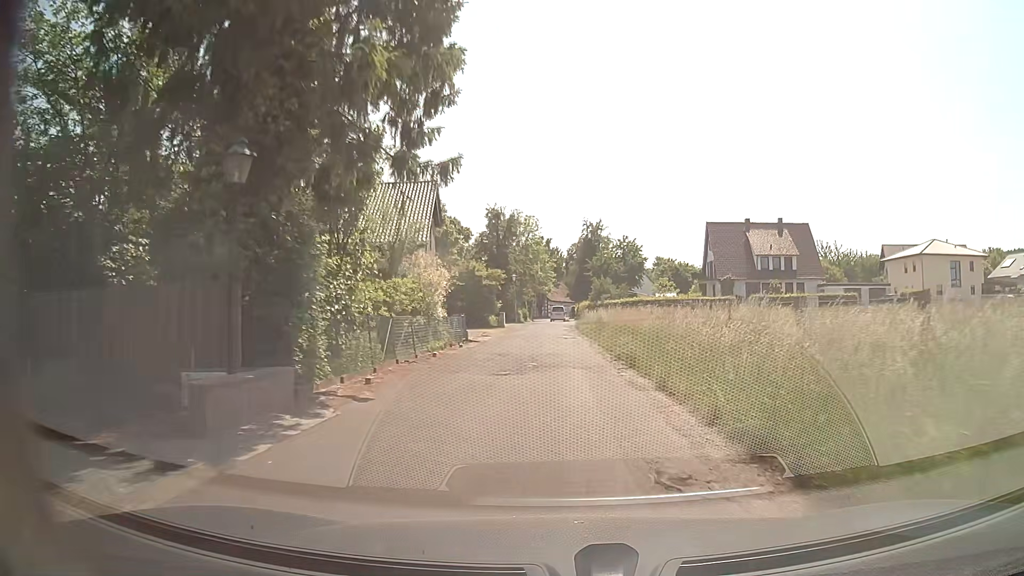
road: residential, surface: asphalt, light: Day
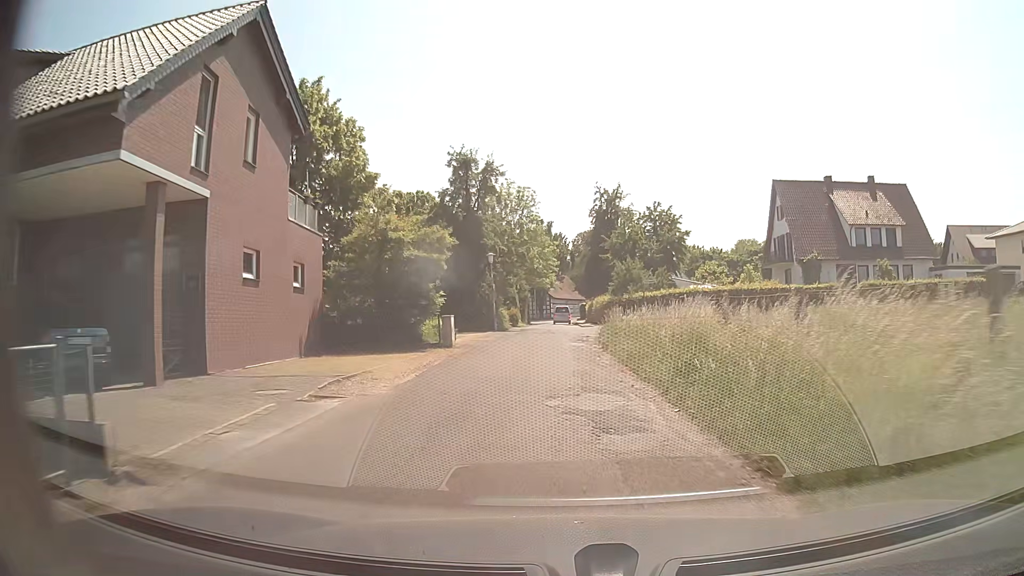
(0.0, +24.6) m; -1°
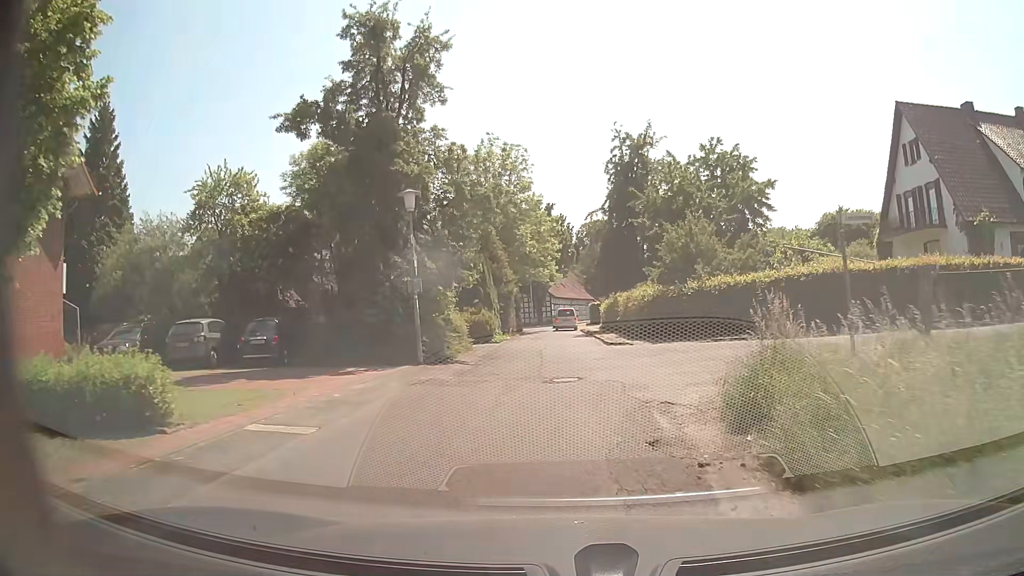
(0.0, +21.8) m; -1°
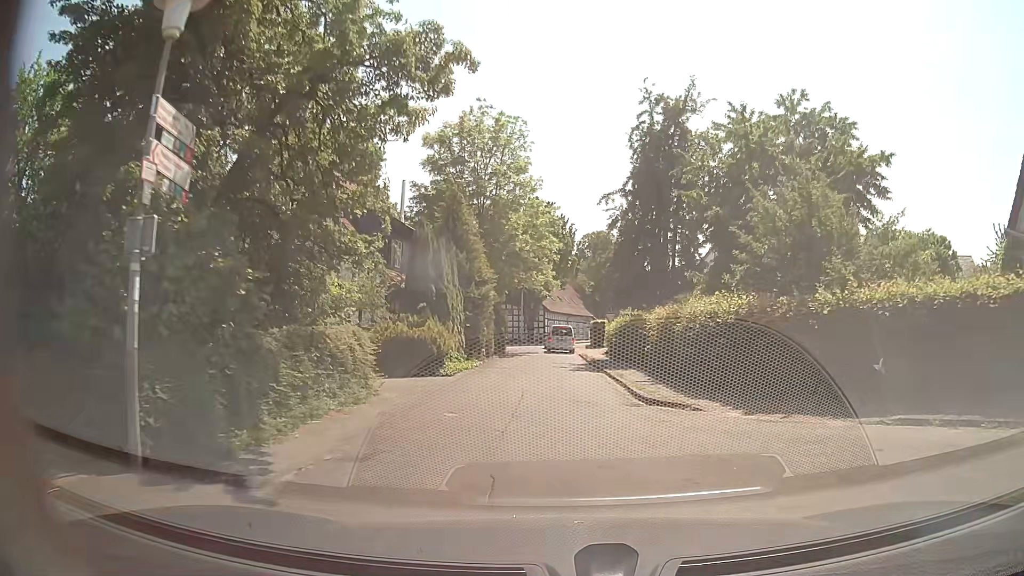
(+0.2, +12.2) m; 0°
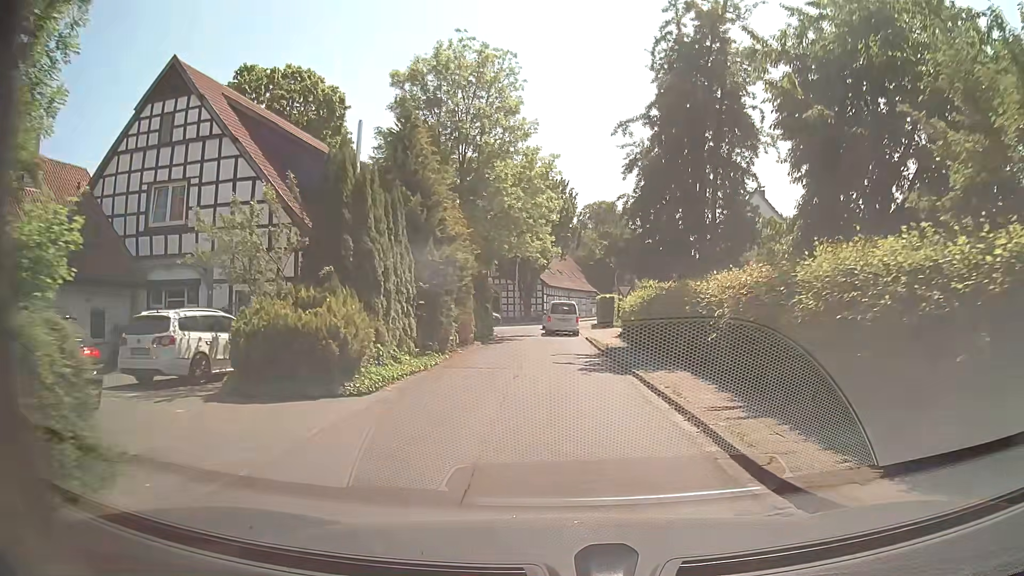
(+0.3, +8.6) m; +2°
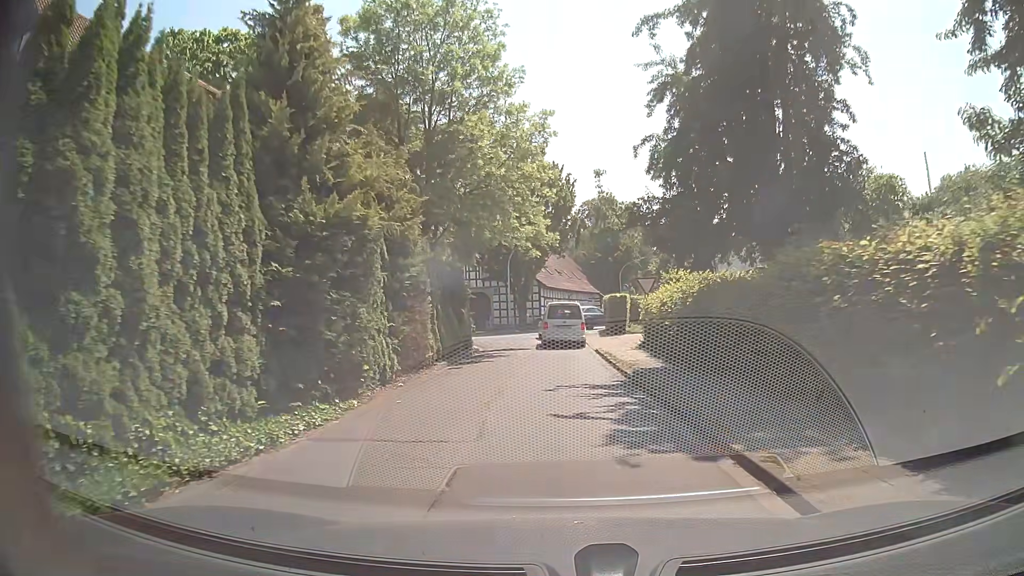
(0.0, +8.5) m; -1°
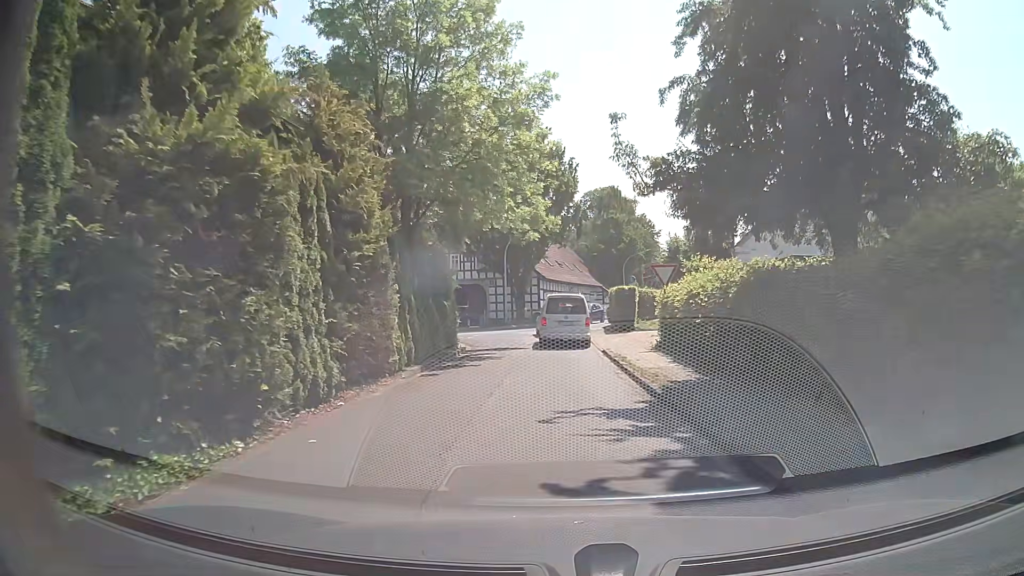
(0.0, +3.8) m; 0°
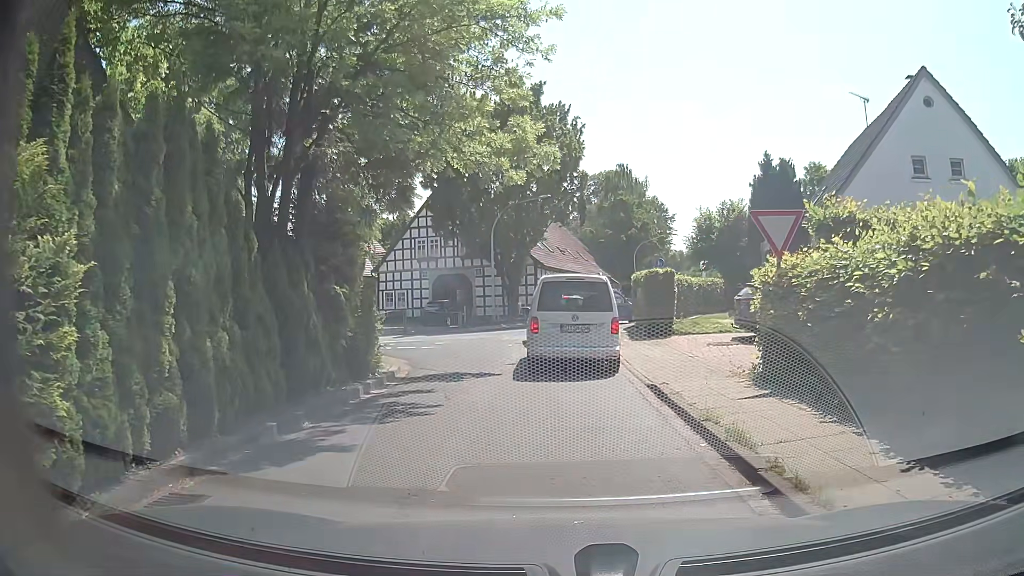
(+0.2, +10.1) m; +1°
